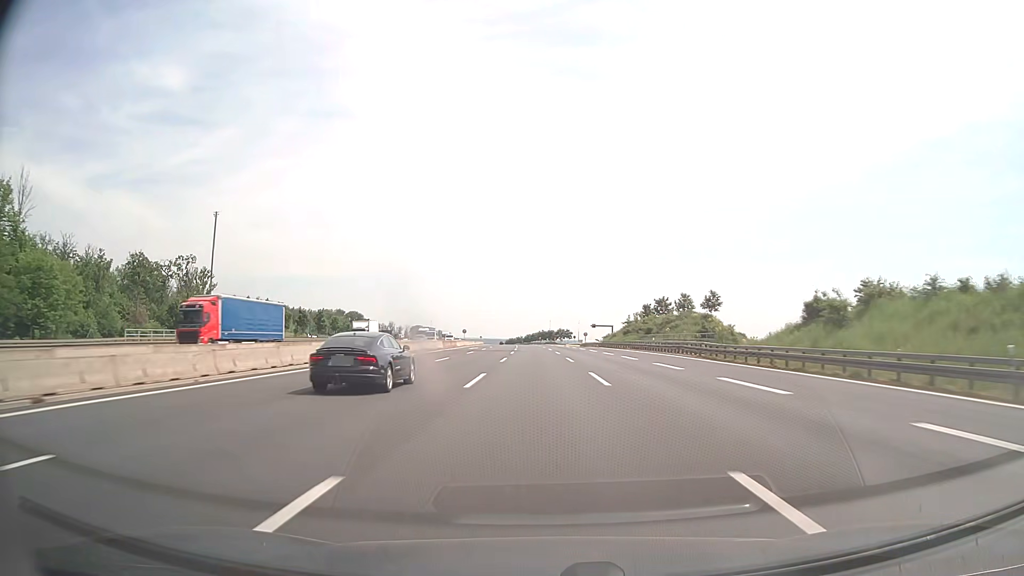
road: motorway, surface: asphalt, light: Day
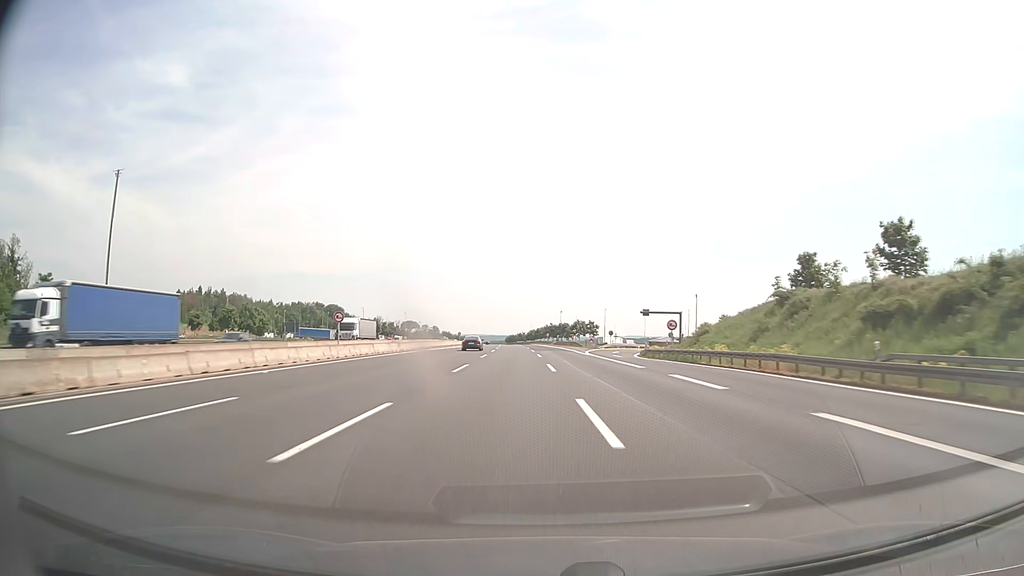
(-0.5, +82.7) m; -1°
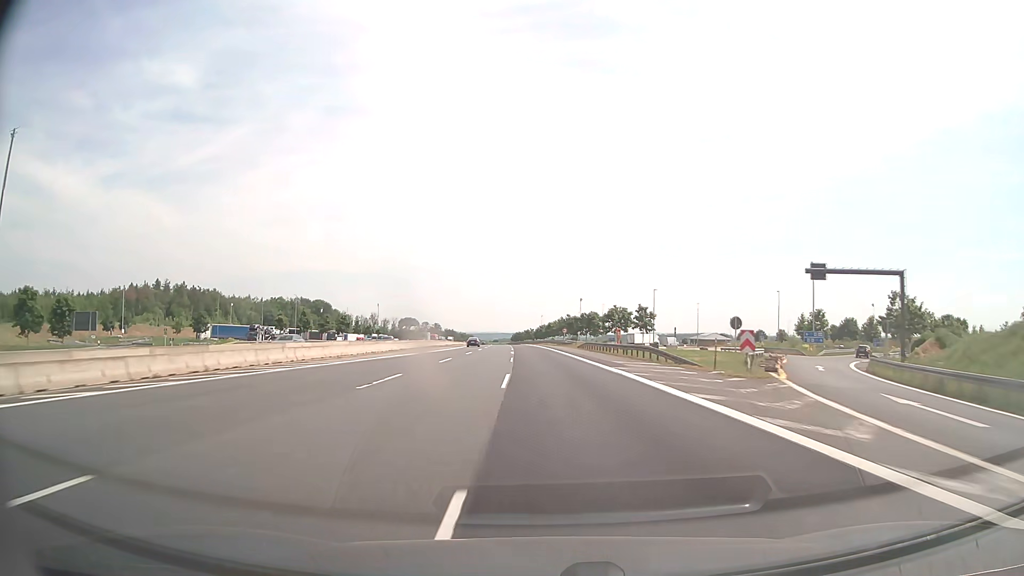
(-0.3, +62.0) m; -1°
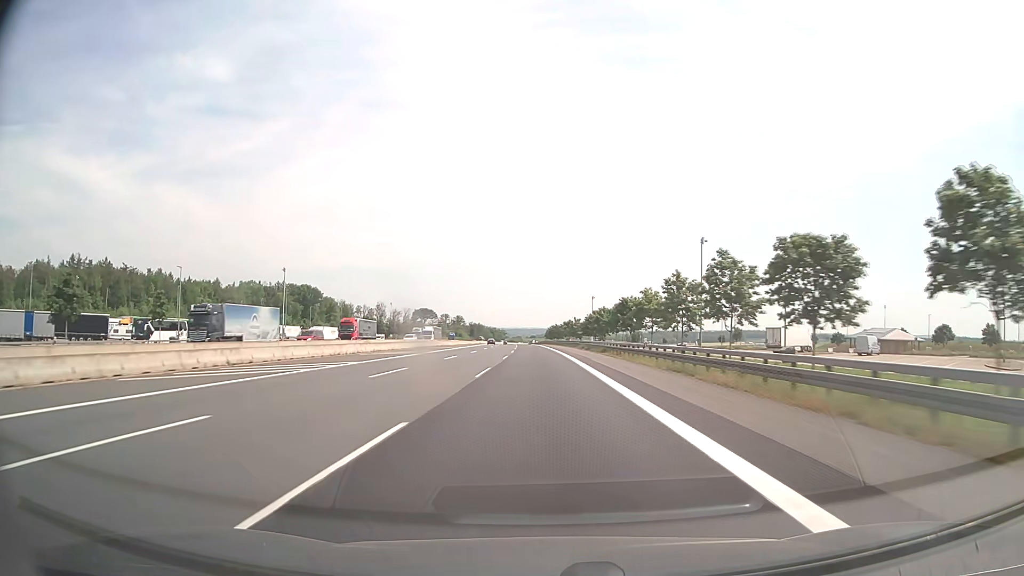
(-2.9, +103.3) m; -3°
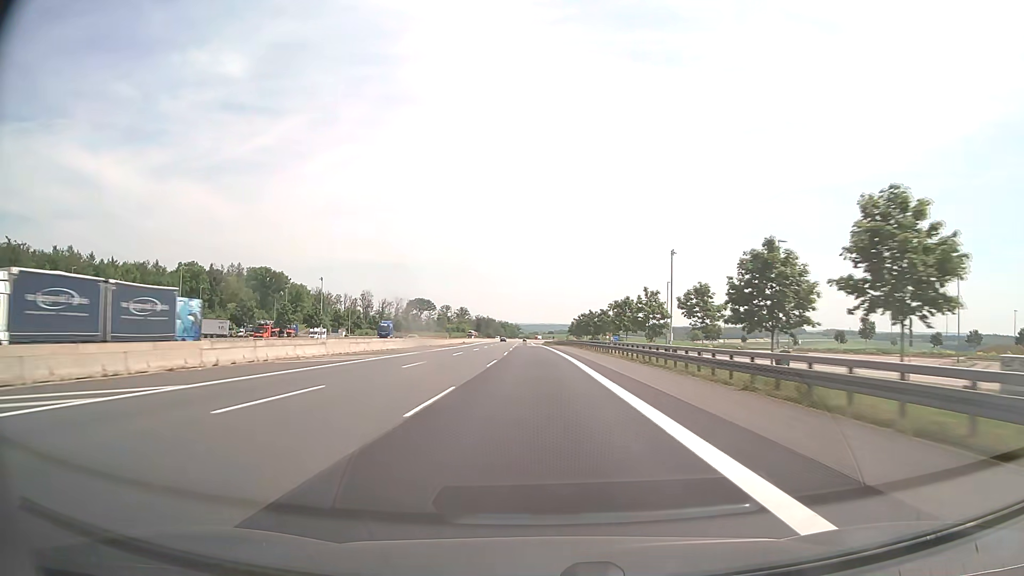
(-1.3, +82.8) m; -1°
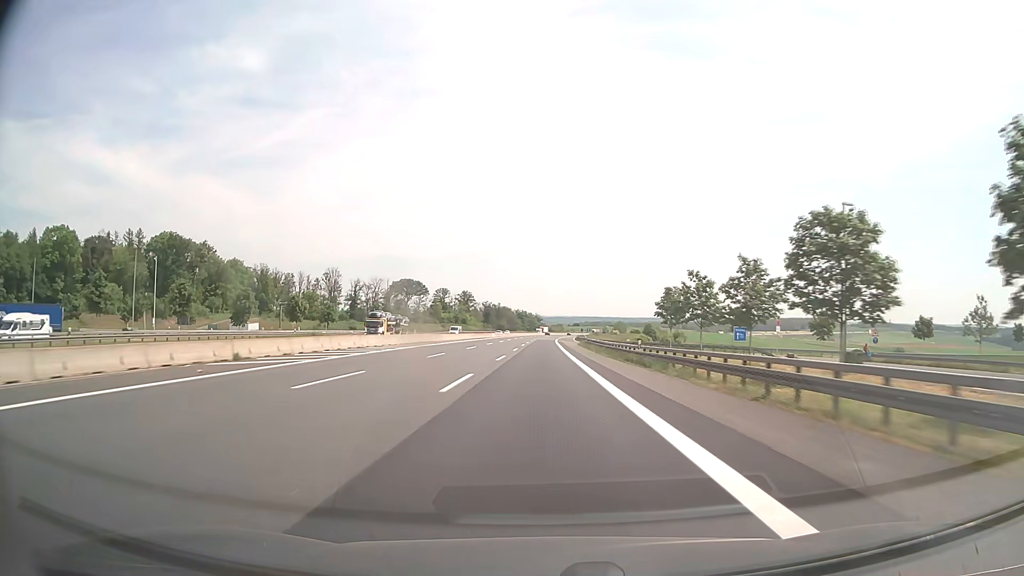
(-2.2, +103.4) m; -2°
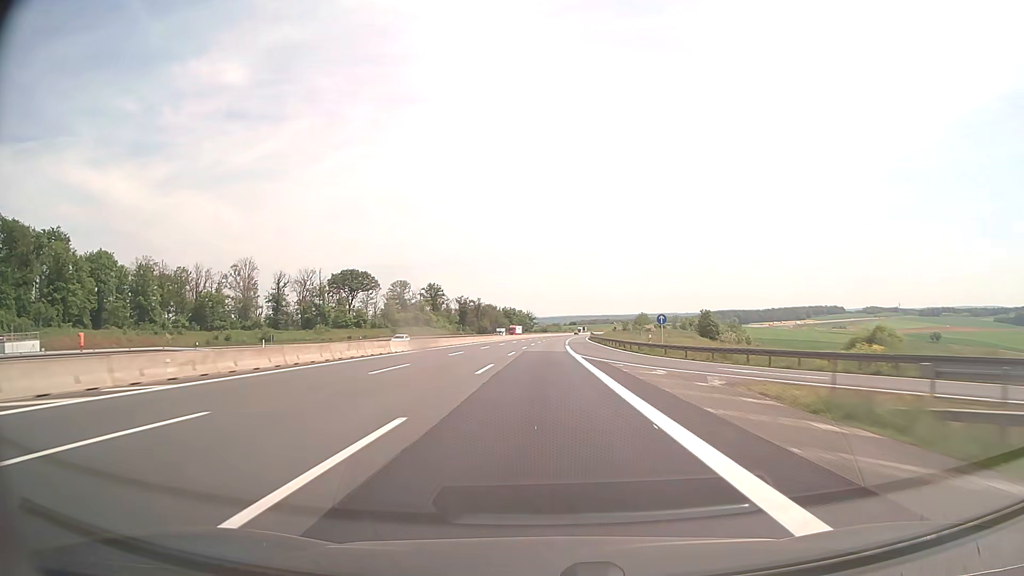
(-0.1, +82.7) m; 0°
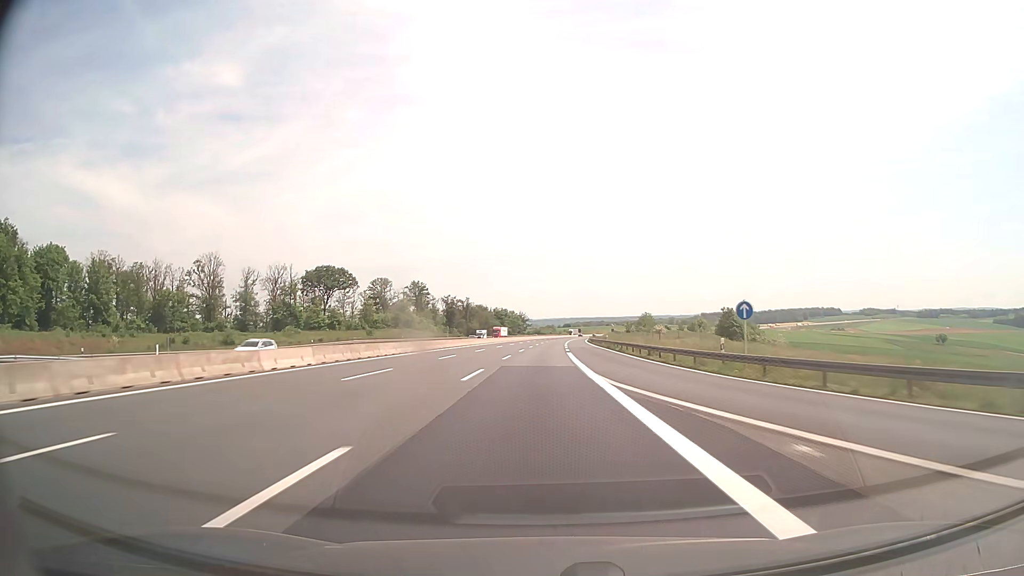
(+0.1, +20.6) m; +1°
(0, +10) (0, +20) (0, +30) (0, +40) (0, +50) (+1, +60) (+1, +70) (+1, +80) (+1, +90) (+2, +100) m
